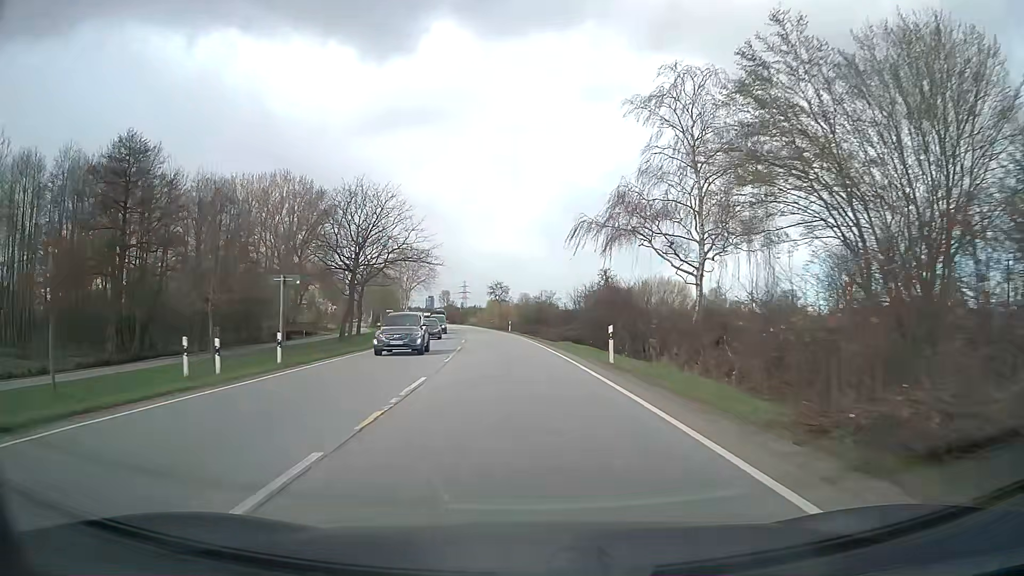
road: secondary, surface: asphalt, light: Day
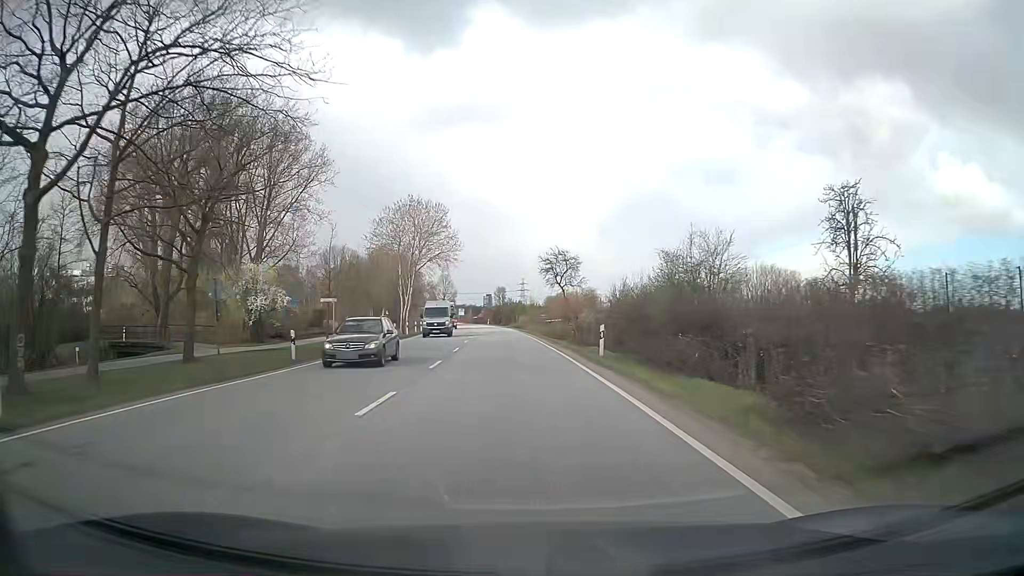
(-2.5, +48.9) m; -5°
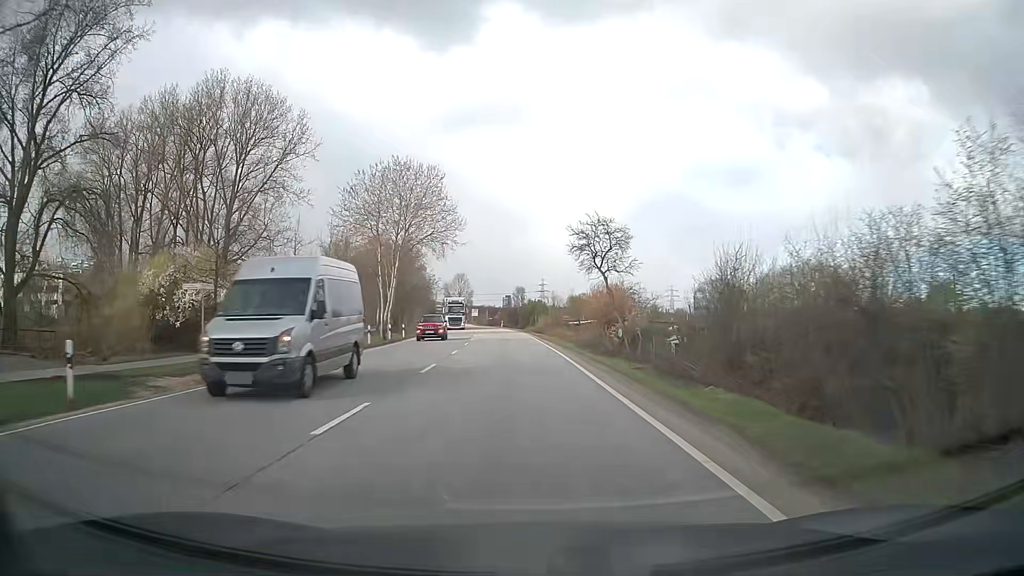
(-0.4, +19.8) m; -2°
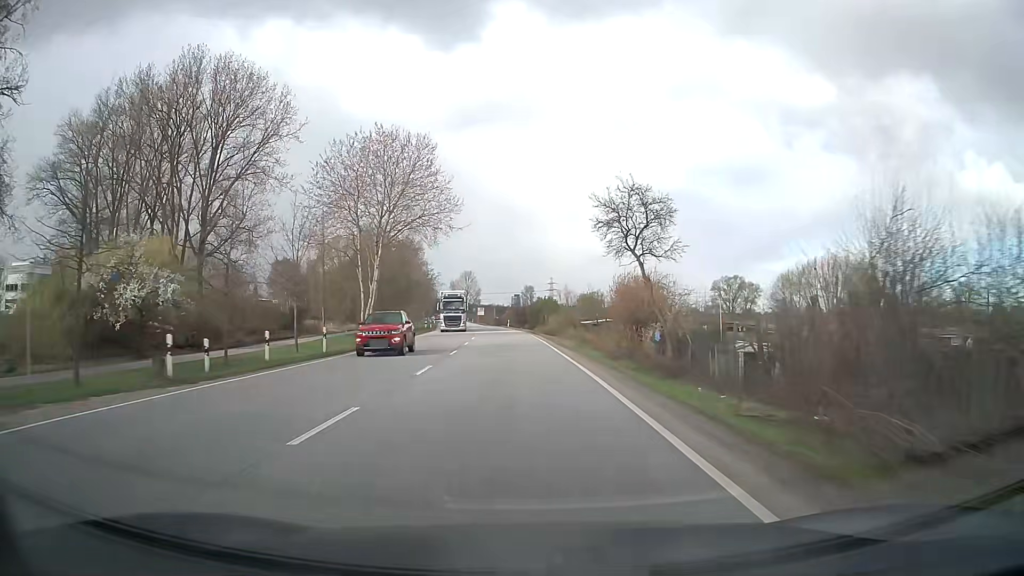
(-0.1, +9.9) m; -1°
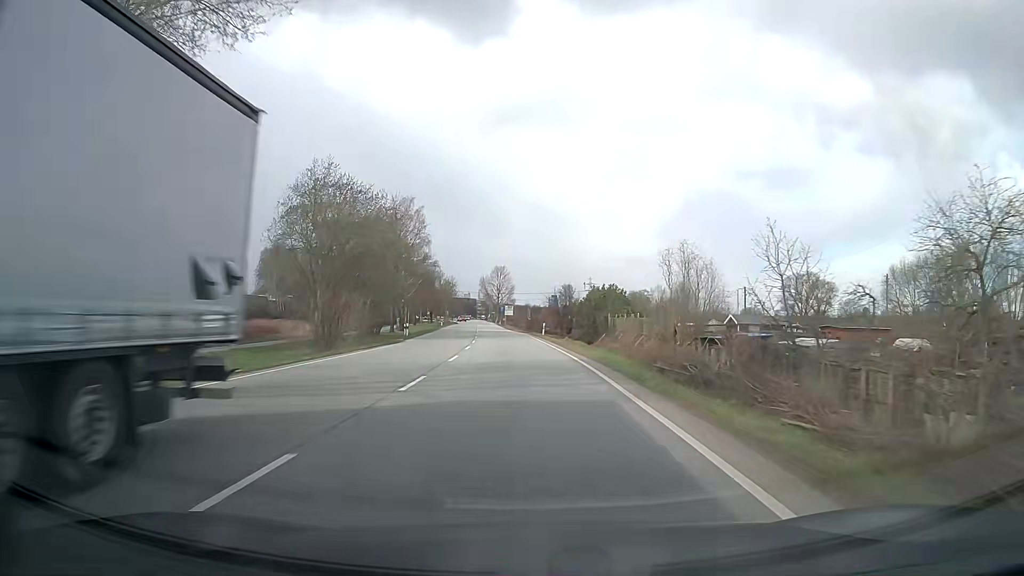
(-1.1, +39.8) m; -3°
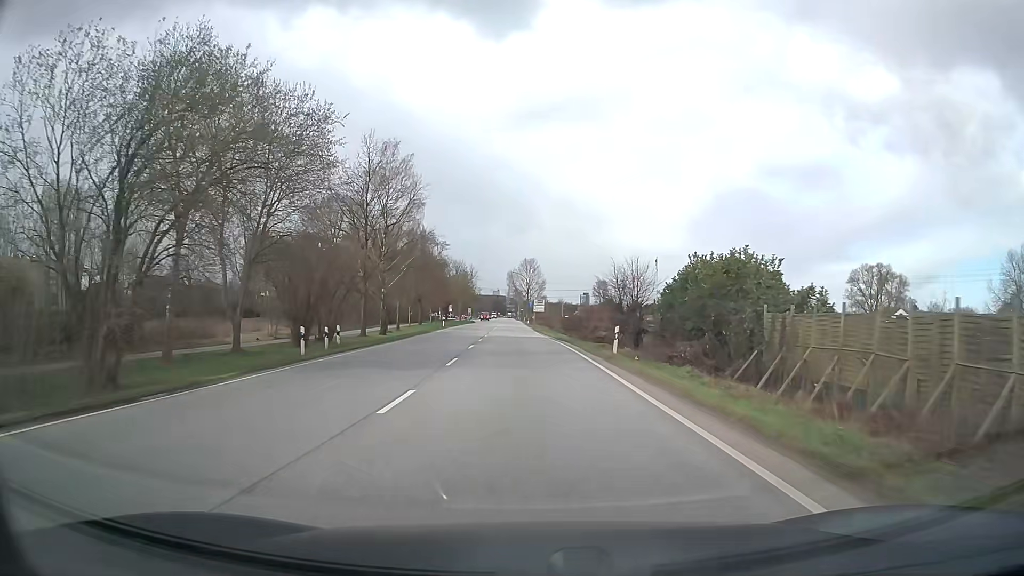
(-0.7, +30.3) m; -3°
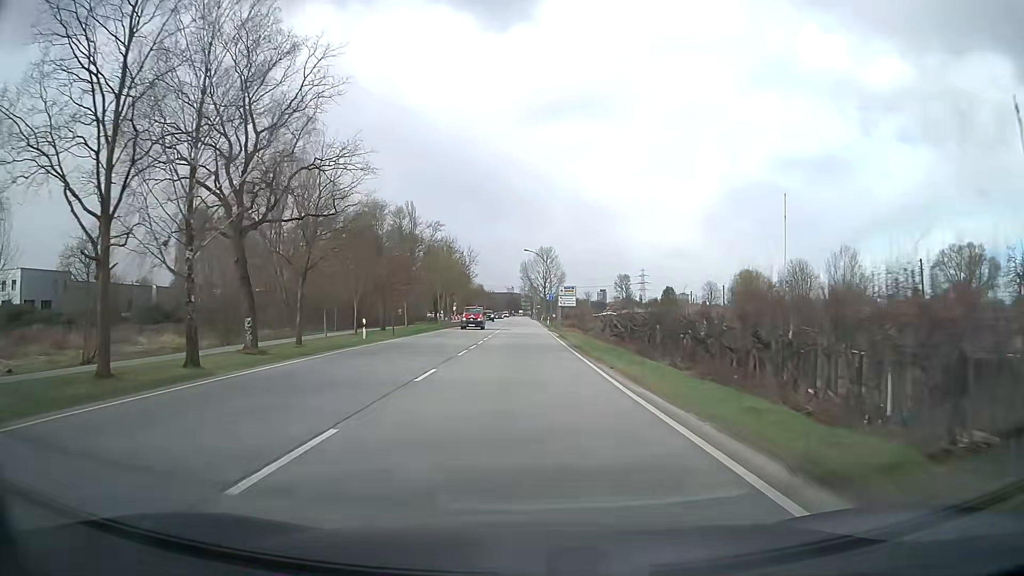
(-0.6, +41.1) m; -1°
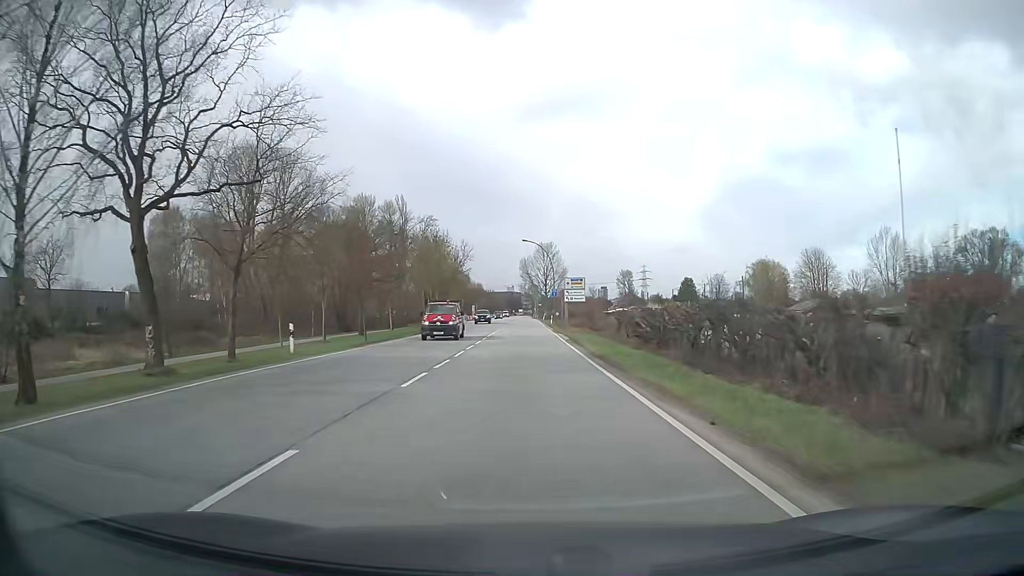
(0.0, +10.3) m; 0°
(0, +10) (0, +20) (0, +30) (0, +40) (0, +50) (0, +60) (0, +70) (-1, +80) (-1, +90) (-2, +100) m
